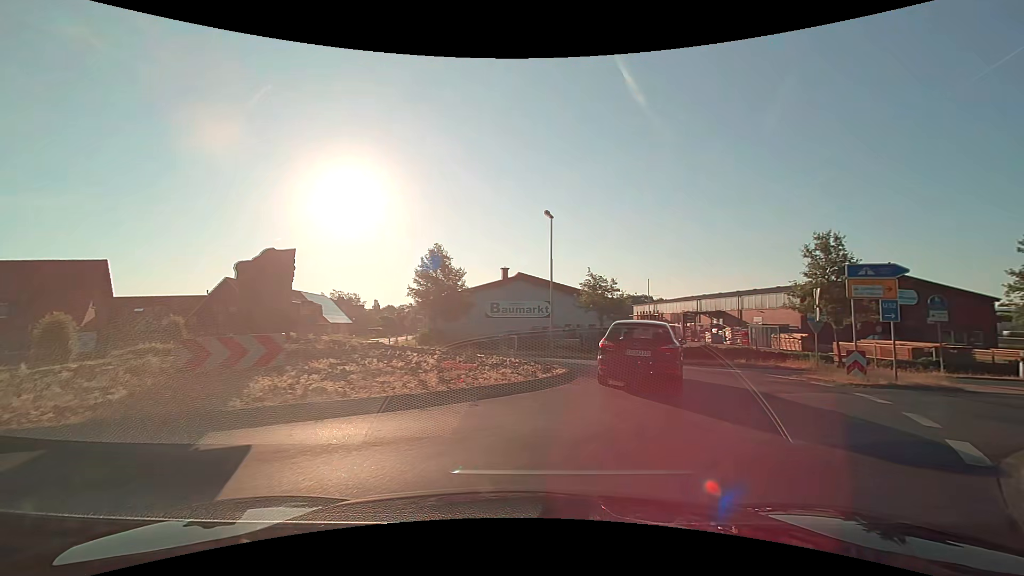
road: secondary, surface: asphalt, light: Day
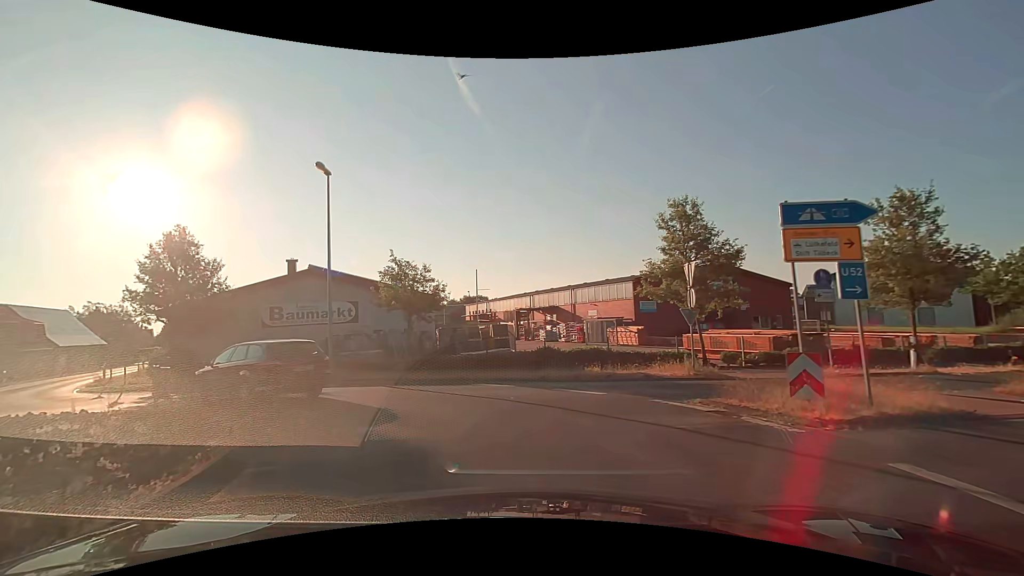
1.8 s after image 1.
(+2.0, +8.9) m; +18°
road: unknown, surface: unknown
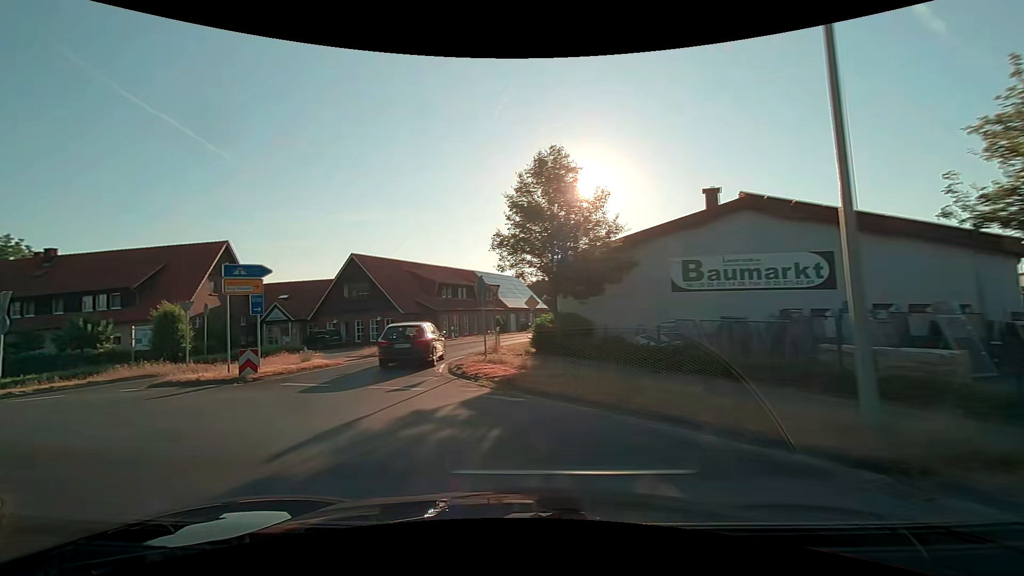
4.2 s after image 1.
(-4.6, +13.1) m; -45°
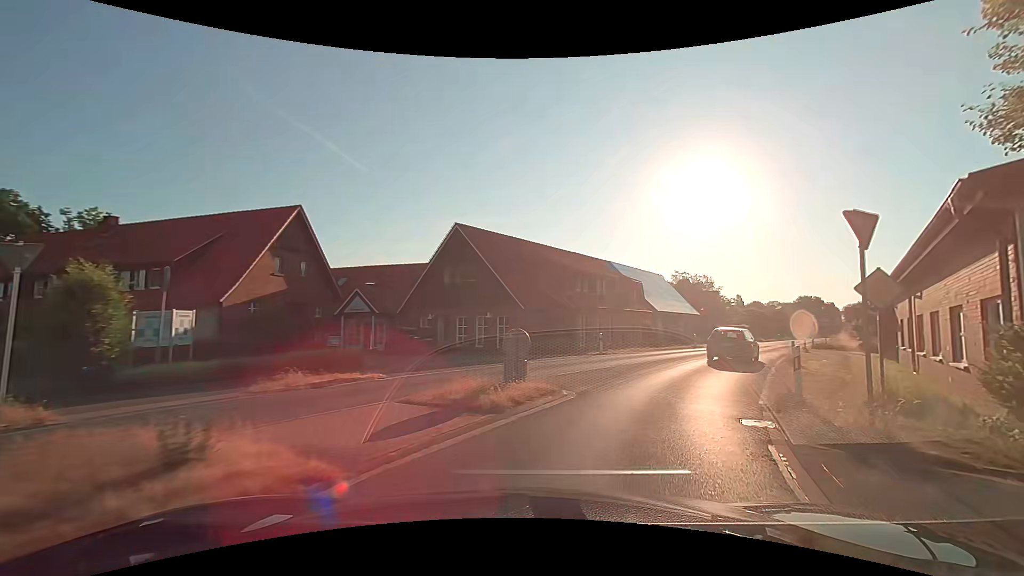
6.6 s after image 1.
(-4.0, +14.7) m; -13°
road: secondary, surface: asphalt
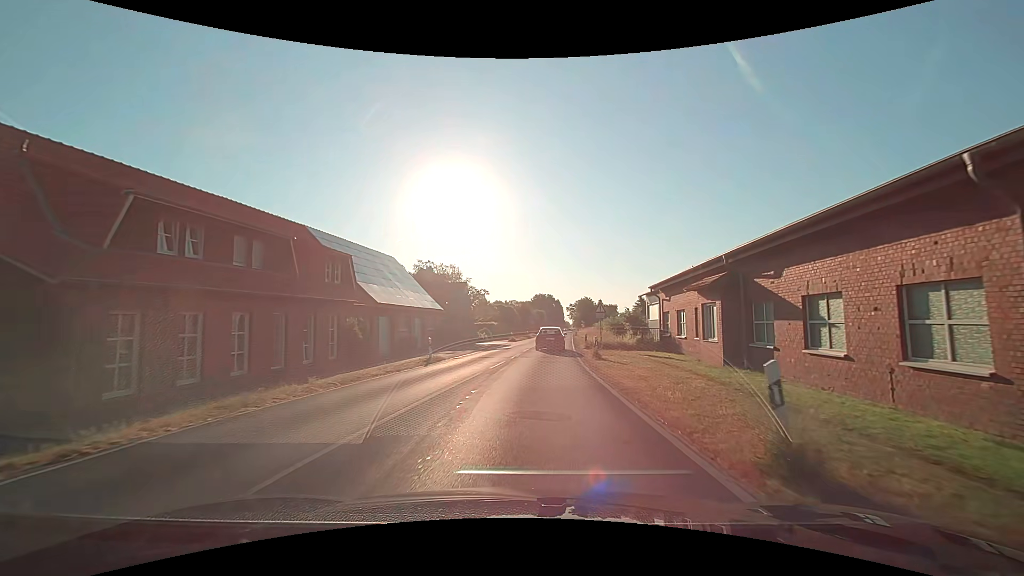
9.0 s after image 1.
(+6.1, +19.1) m; +28°
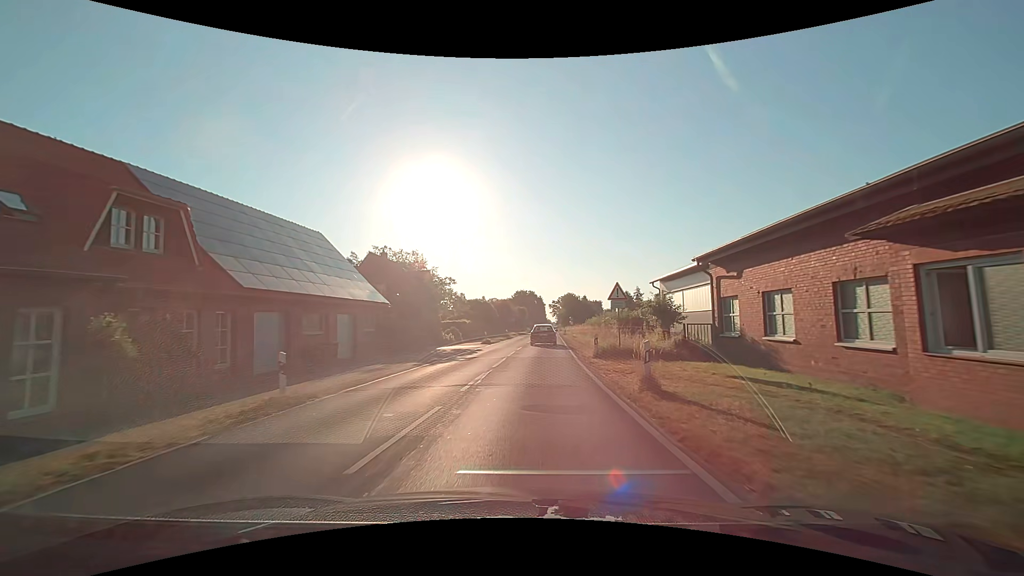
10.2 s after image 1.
(+0.3, +12.9) m; +3°
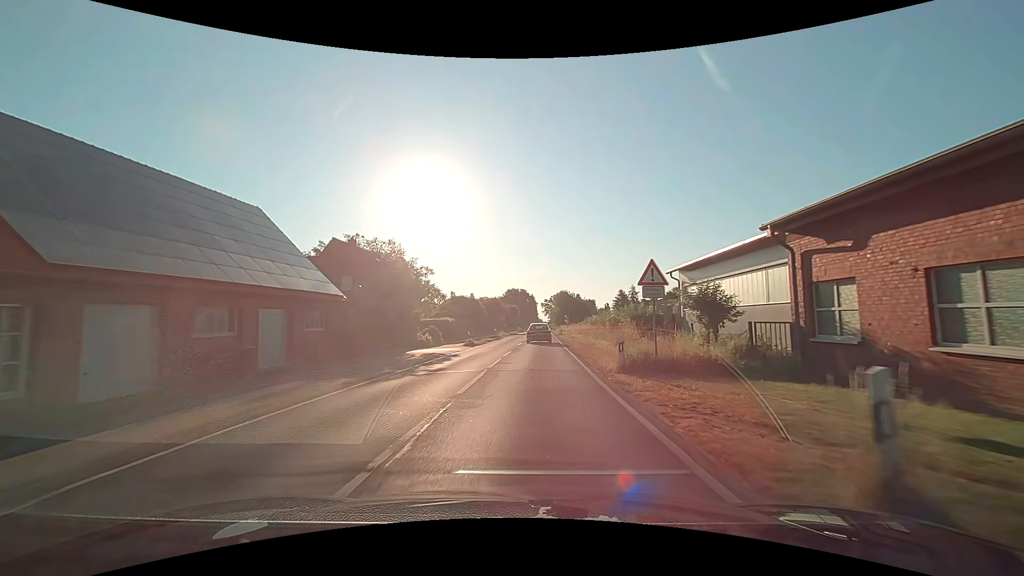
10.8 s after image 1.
(0.0, +7.2) m; 0°
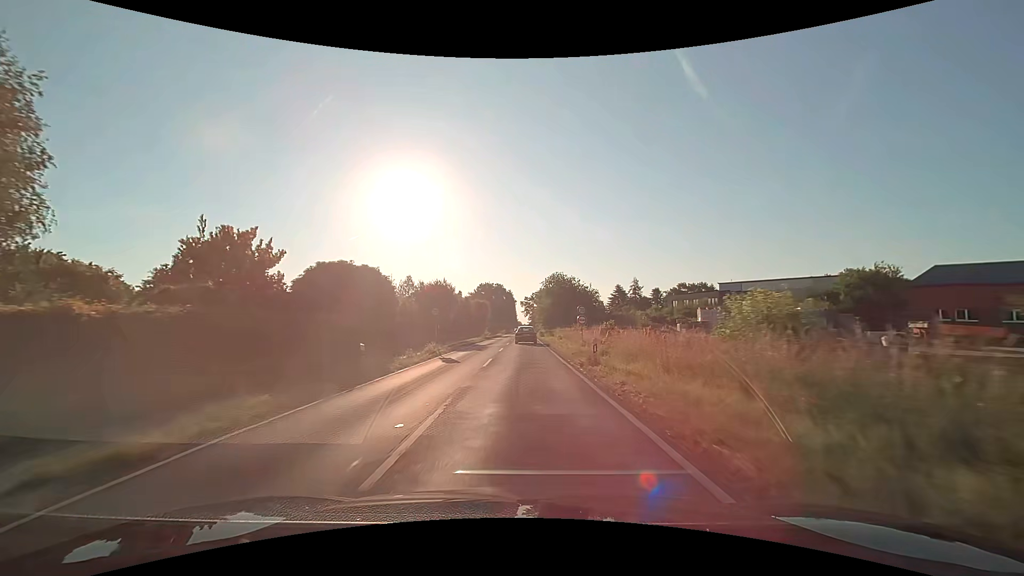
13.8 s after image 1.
(+1.4, +40.8) m; +3°
(0, +10) (0, +20) (0, +30) (0, +40) (0, +50) (0, +60) (0, +70) (0, +80) (0, +90) (0, +100) m
